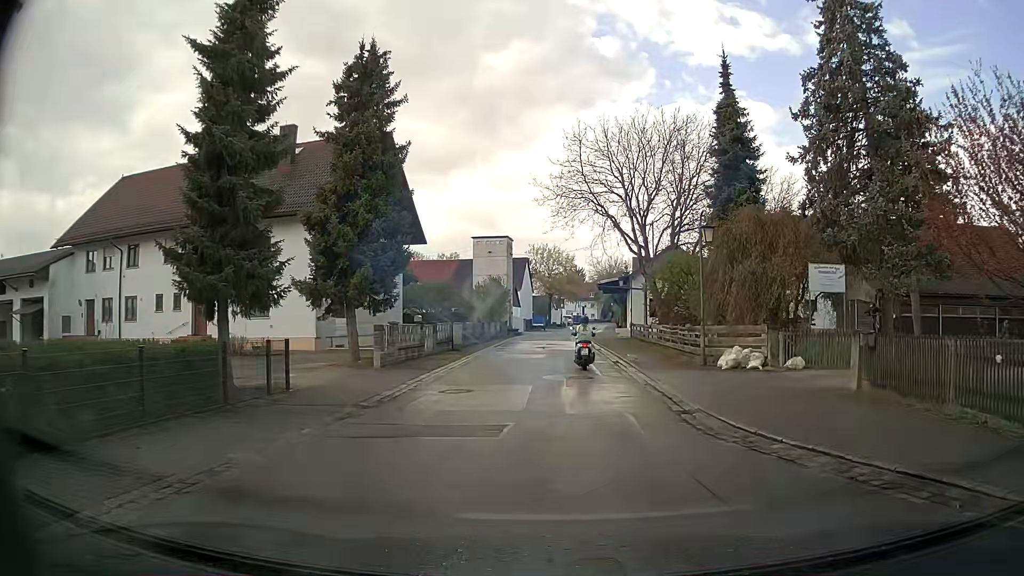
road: residential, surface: asphalt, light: Day
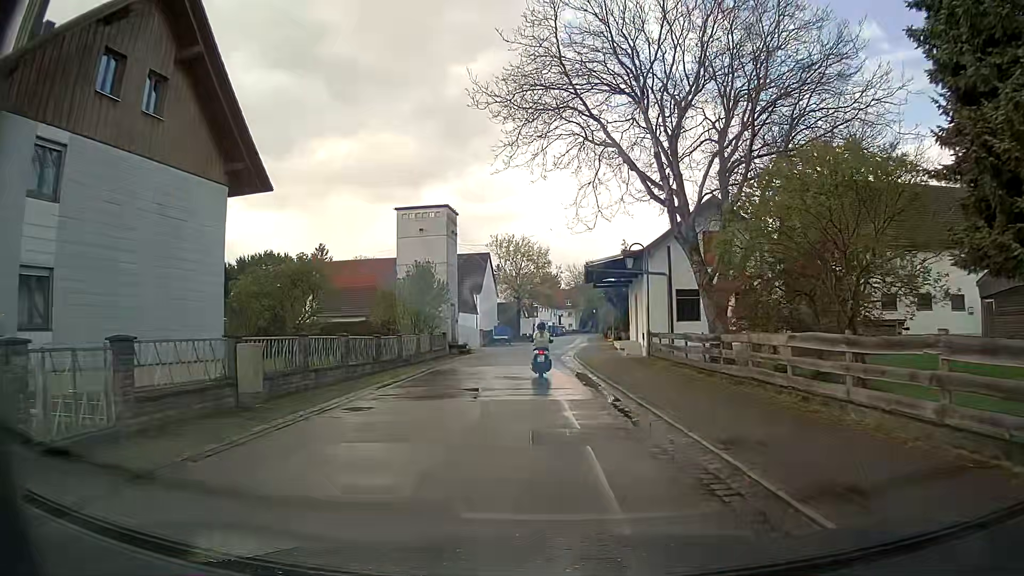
(+0.6, +20.1) m; +2°
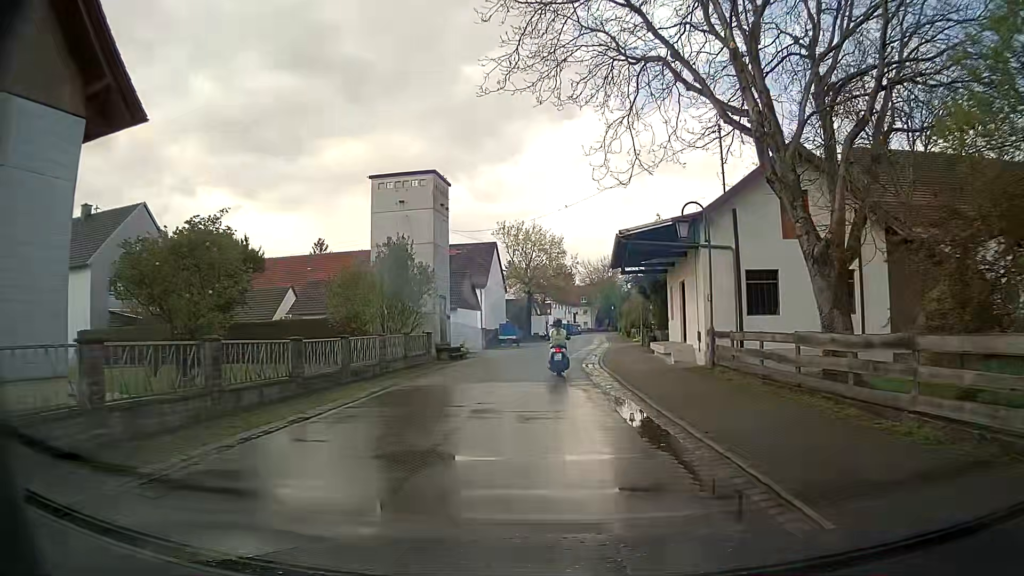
(-0.1, +8.6) m; -1°
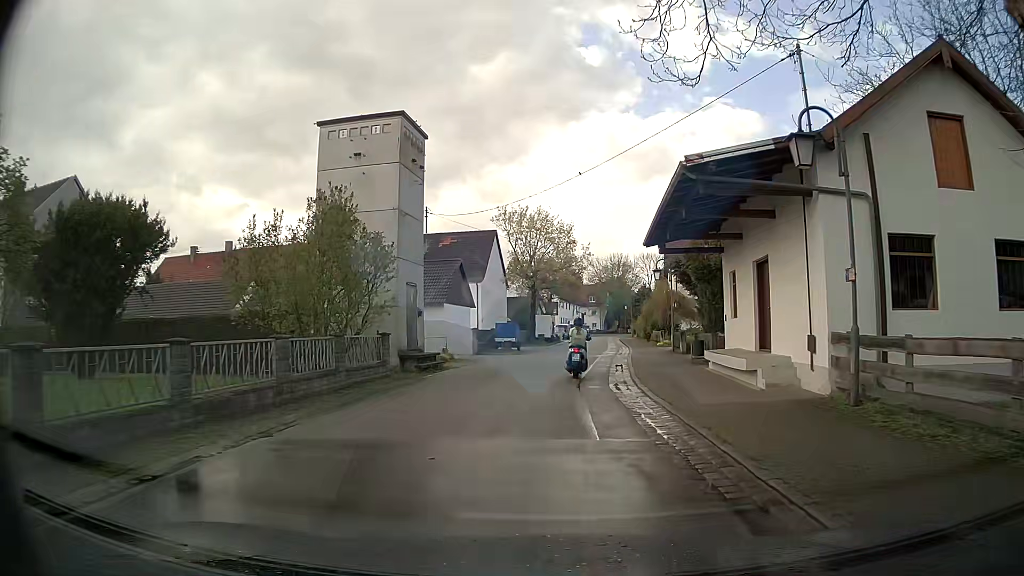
(-0.1, +8.7) m; -1°
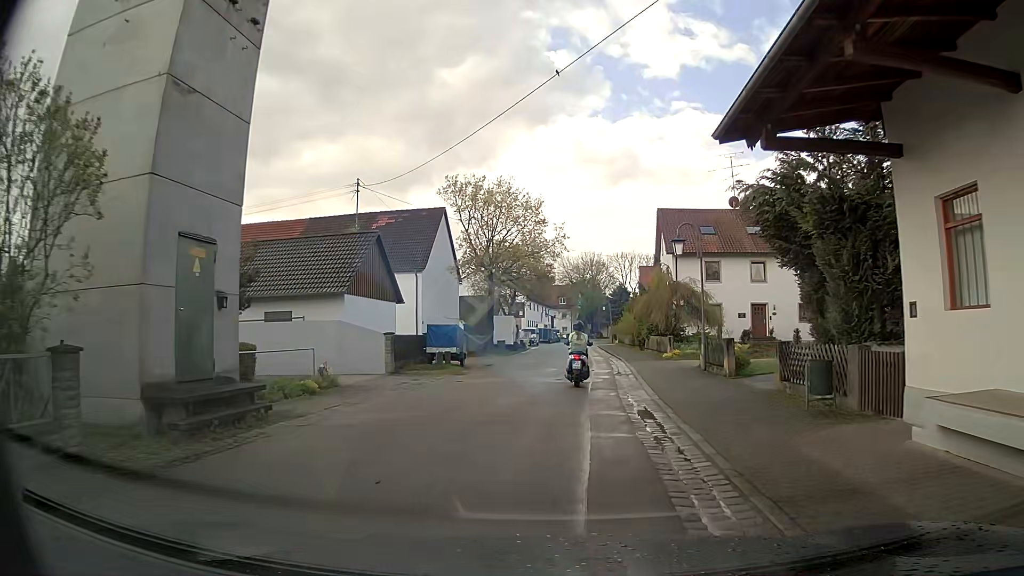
(+0.4, +13.0) m; +3°
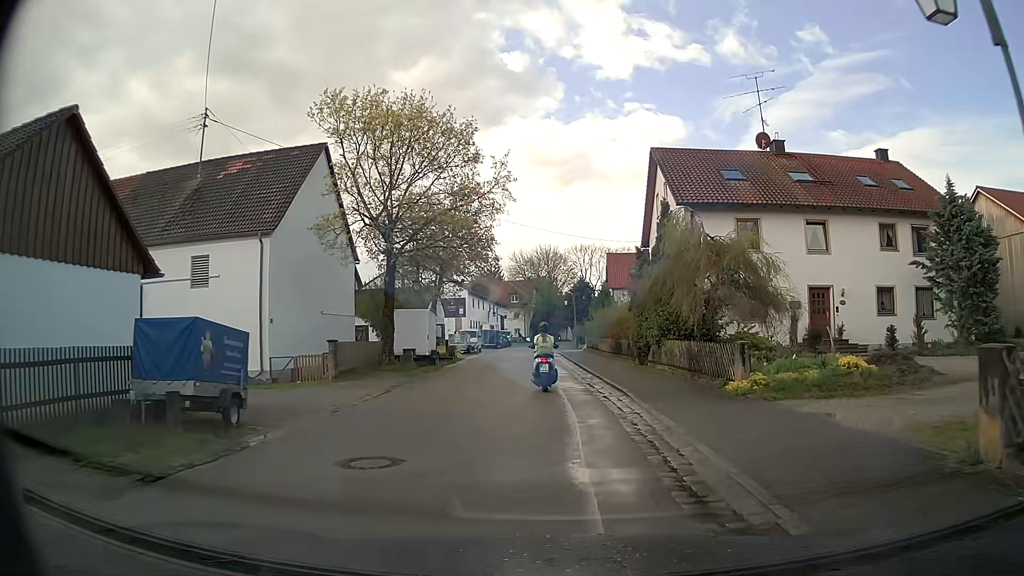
(+0.7, +17.2) m; +4°
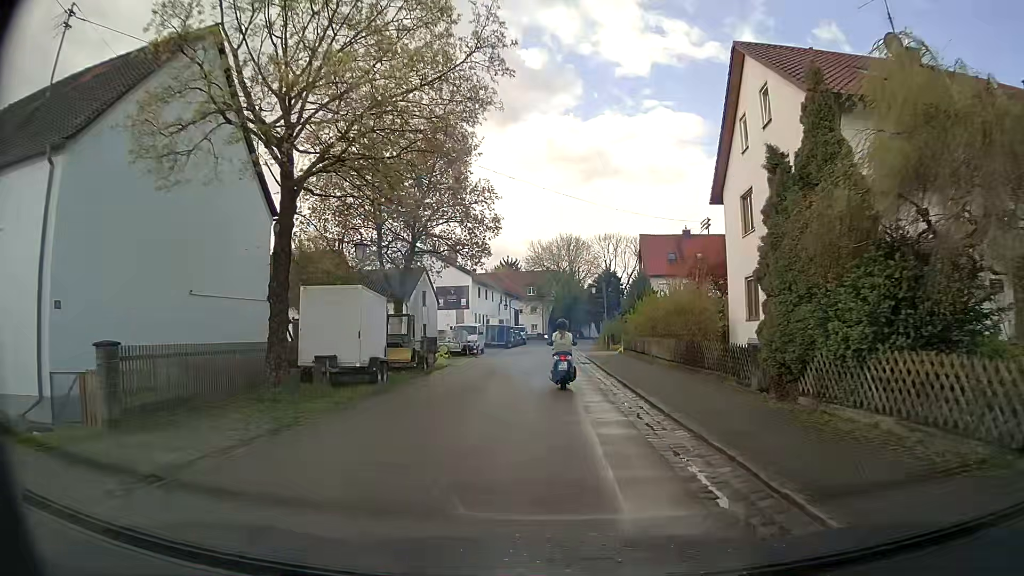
(-0.1, +12.9) m; -2°
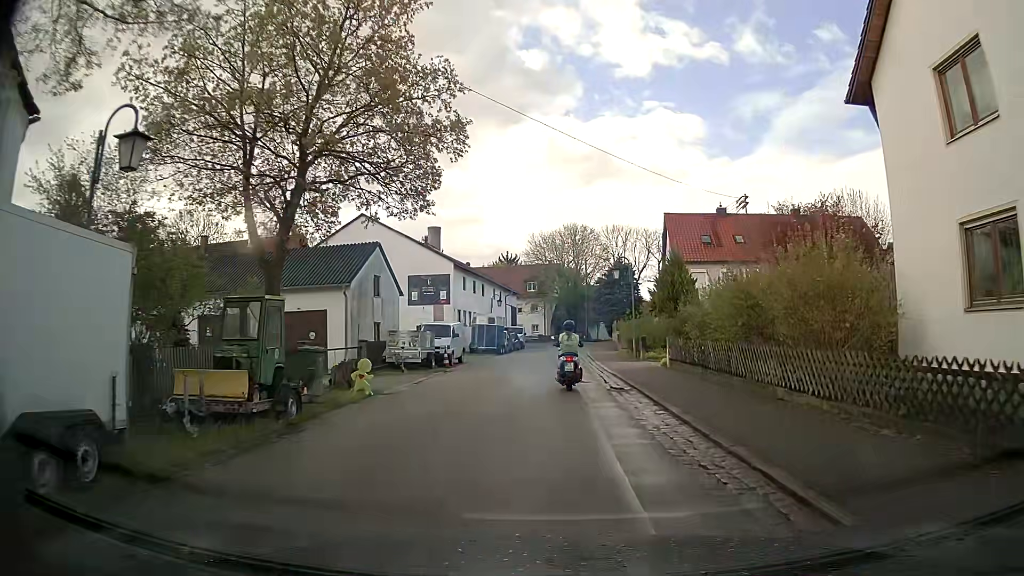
(-0.1, +12.7) m; -1°
